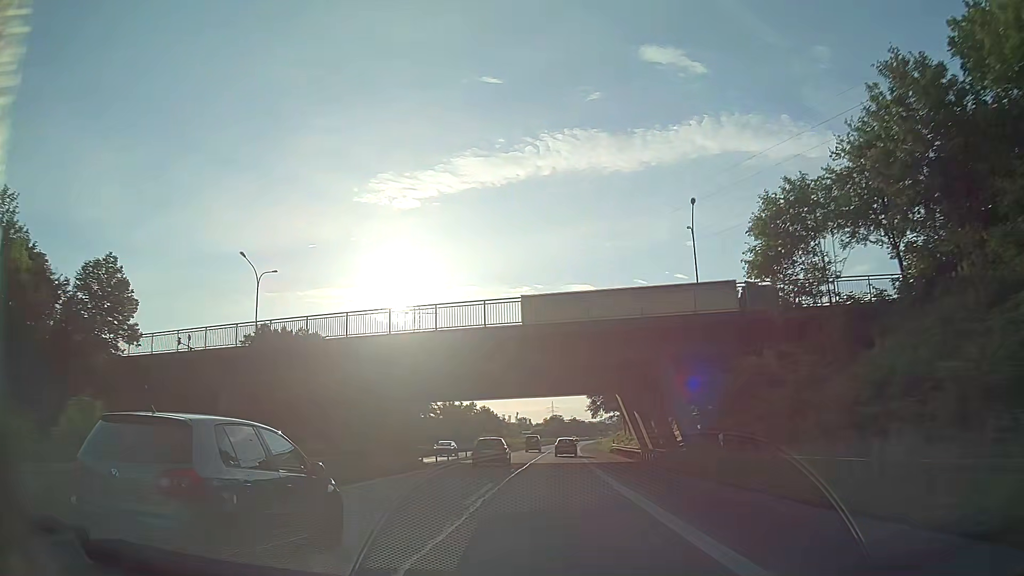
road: trunk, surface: asphalt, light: Day
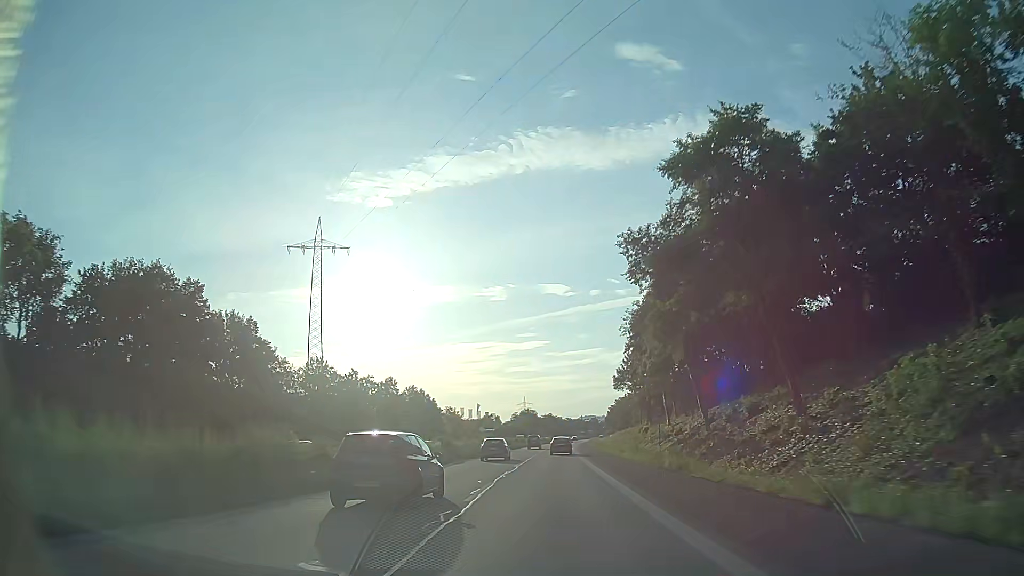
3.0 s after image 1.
(+1.0, +71.7) m; +2°
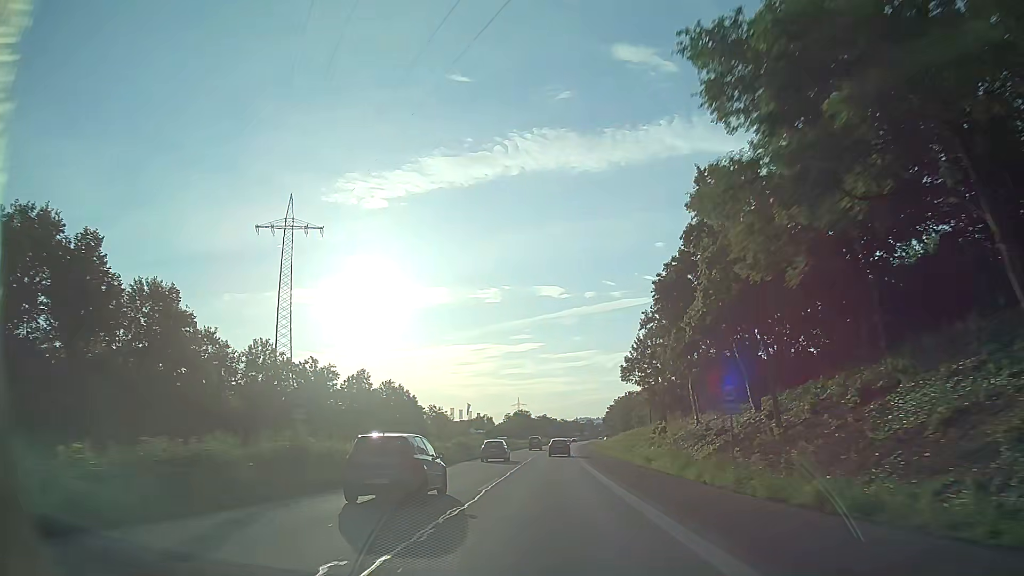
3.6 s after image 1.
(0.0, +14.3) m; 0°
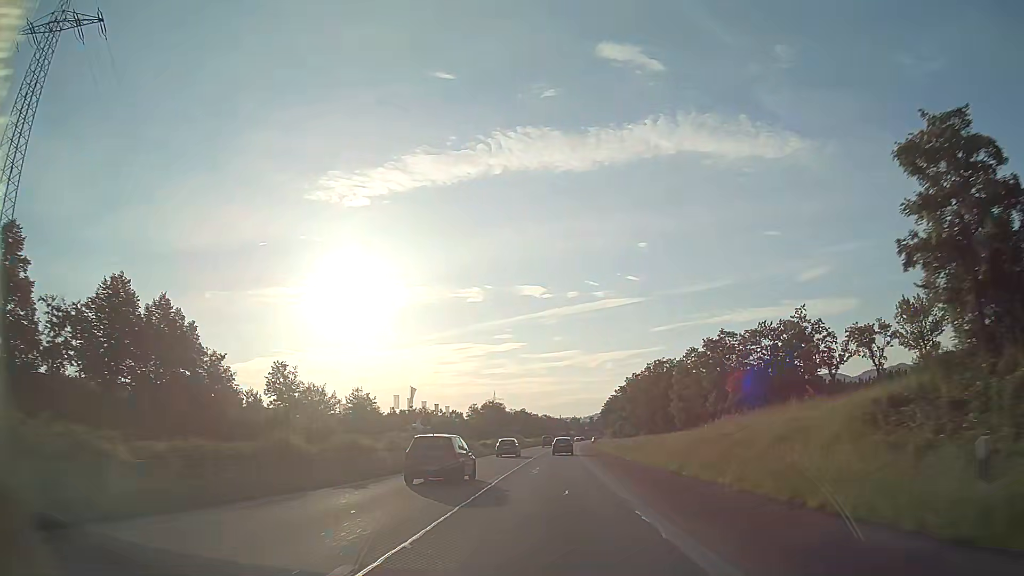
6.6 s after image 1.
(+1.2, +71.3) m; +2°
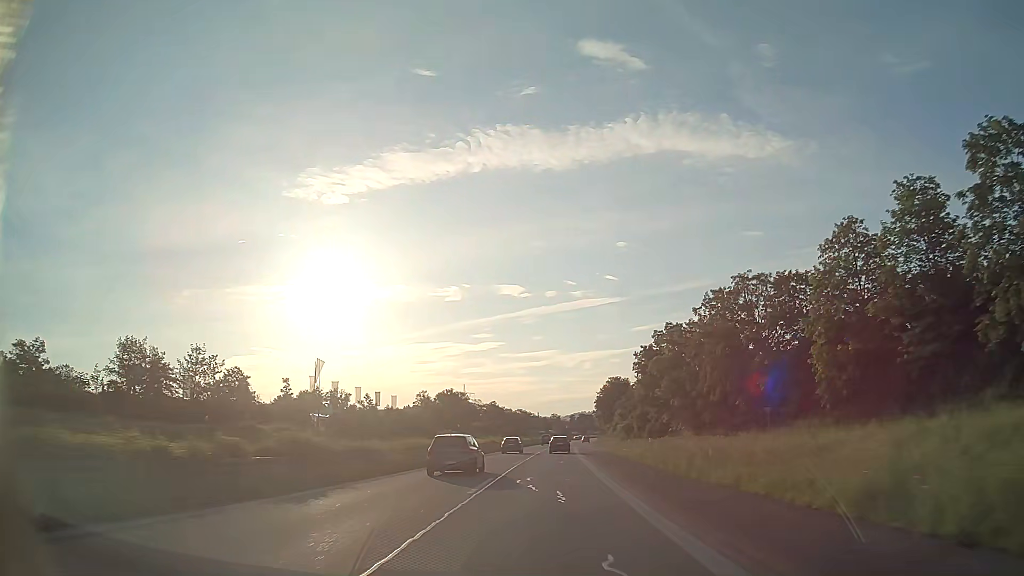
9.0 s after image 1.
(+1.0, +56.6) m; +2°
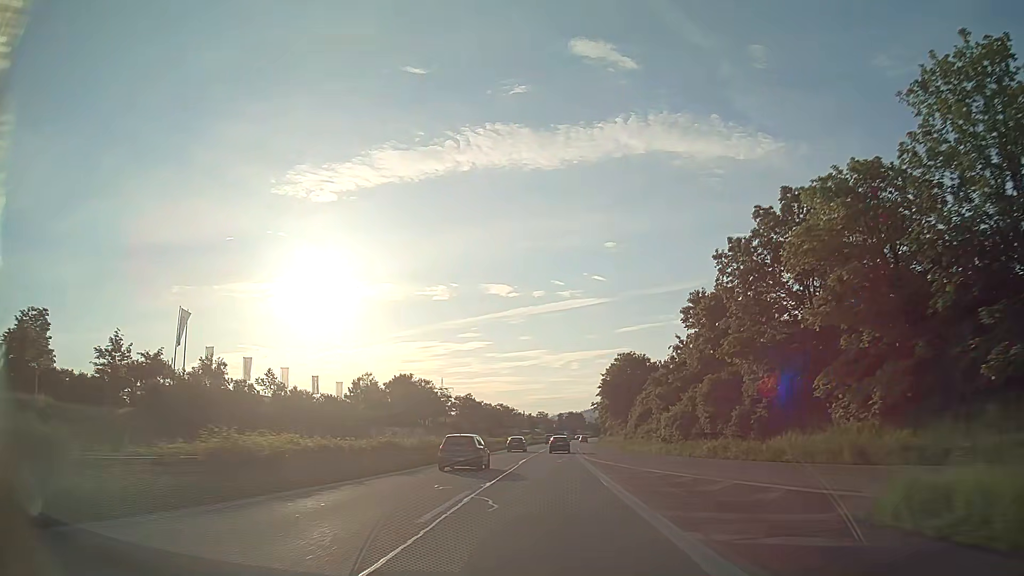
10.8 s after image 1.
(+0.4, +41.9) m; +1°
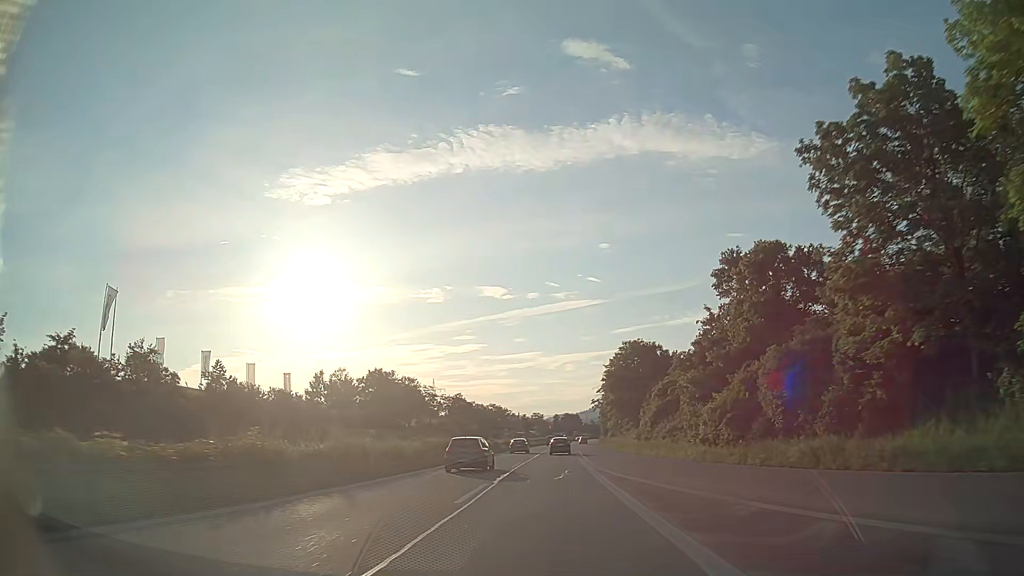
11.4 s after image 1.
(+0.1, +13.8) m; 0°
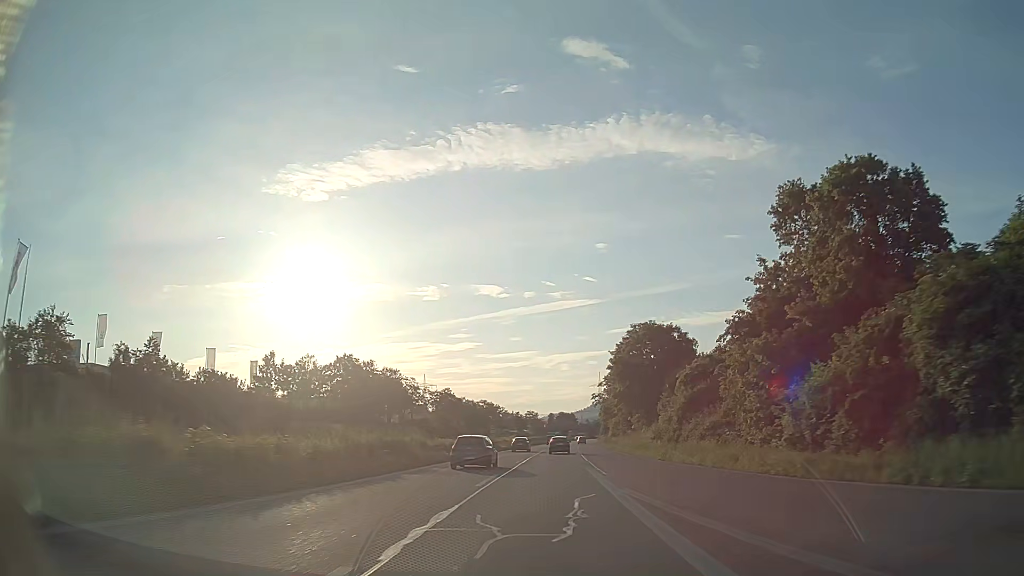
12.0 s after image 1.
(0.0, +13.7) m; 0°
(0, +10) (0, +20) (0, +30) (0, +40) (+1, +50) (+1, +60) (+1, +70) (+2, +80) (+2, +90) (+3, +100) m
